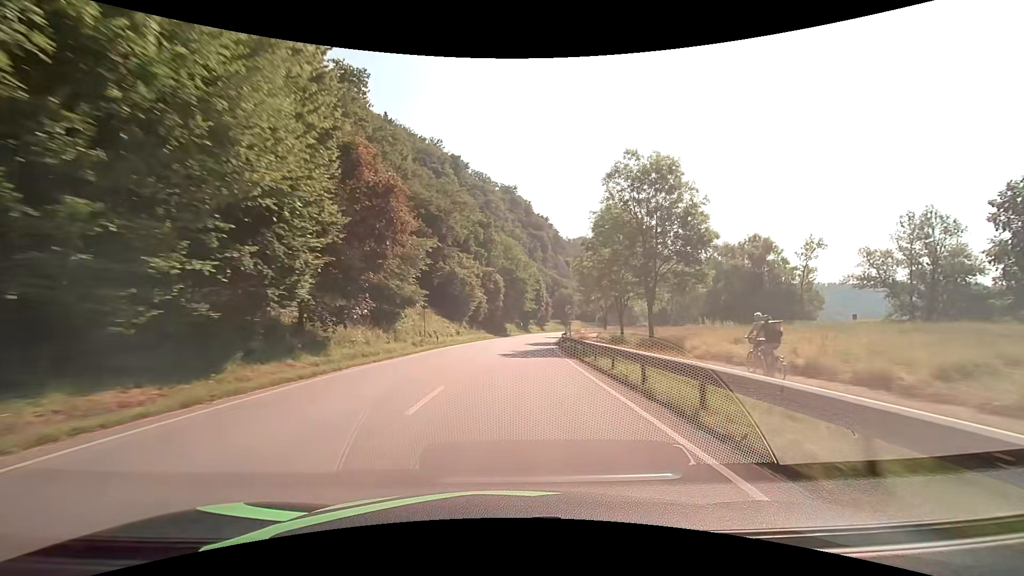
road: primary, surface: asphalt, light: Day
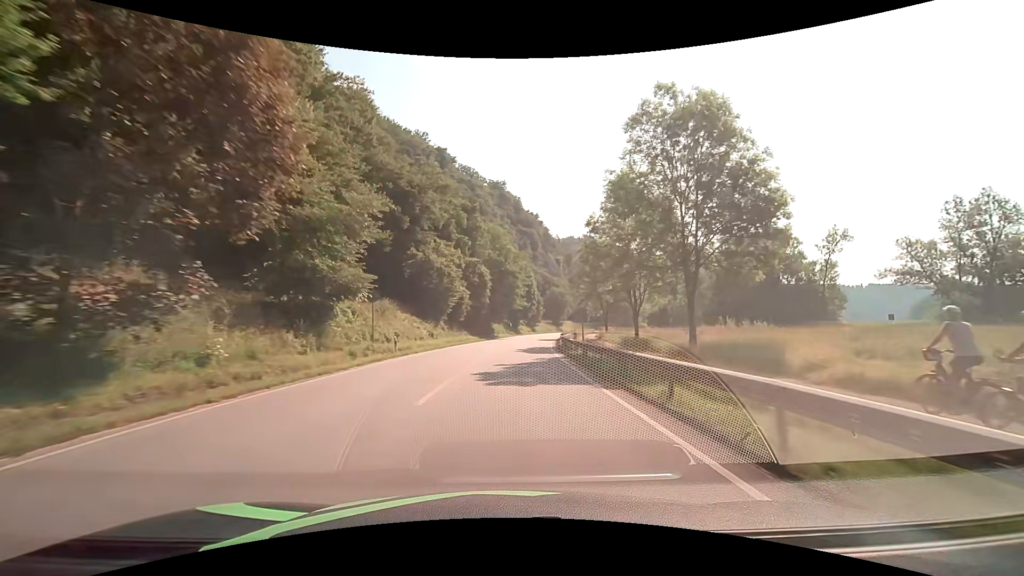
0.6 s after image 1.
(+0.2, +10.7) m; +2°
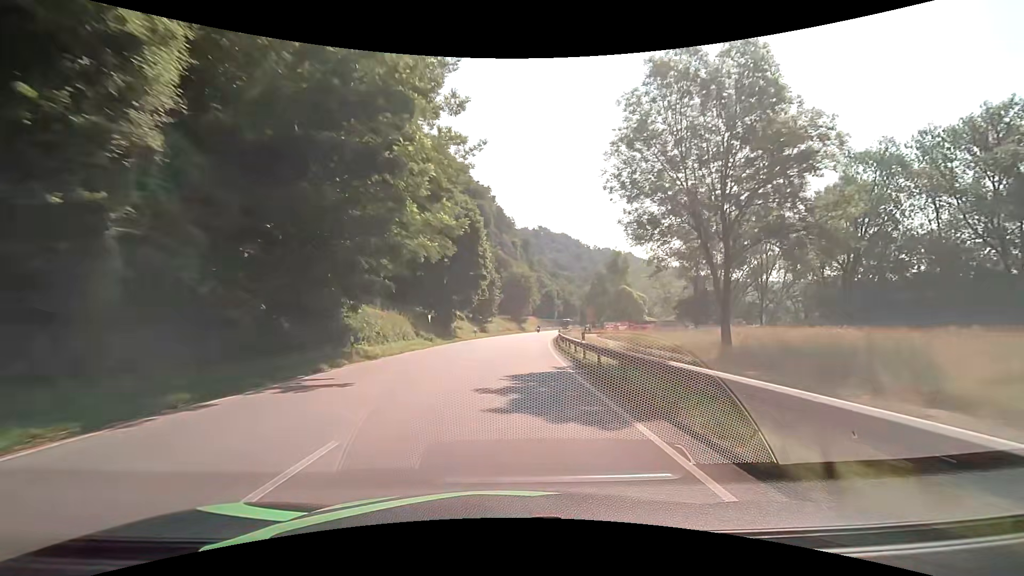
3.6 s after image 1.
(+2.7, +53.8) m; +5°
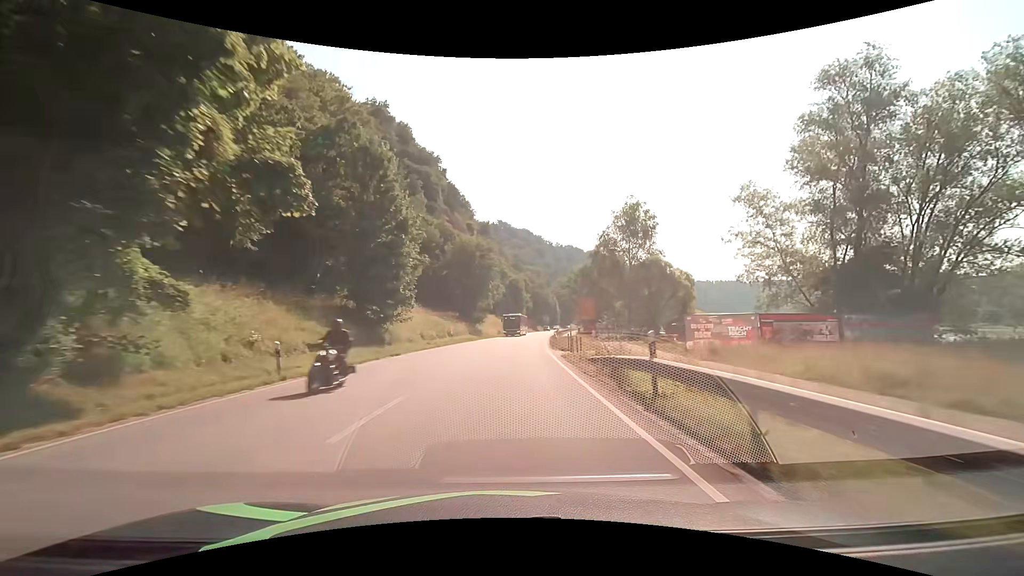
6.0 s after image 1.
(+1.8, +43.2) m; +5°
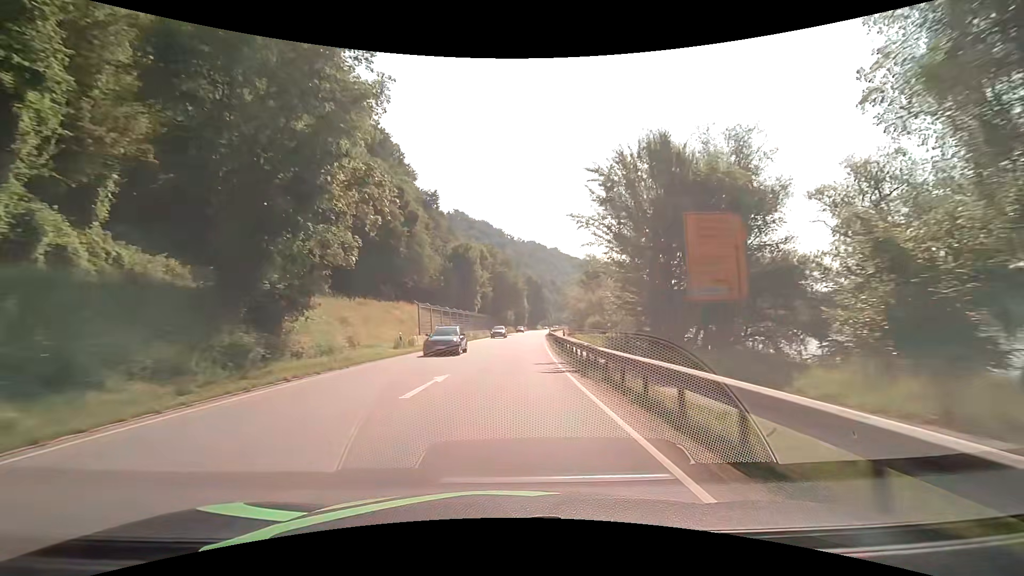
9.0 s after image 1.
(+2.2, +53.9) m; +5°
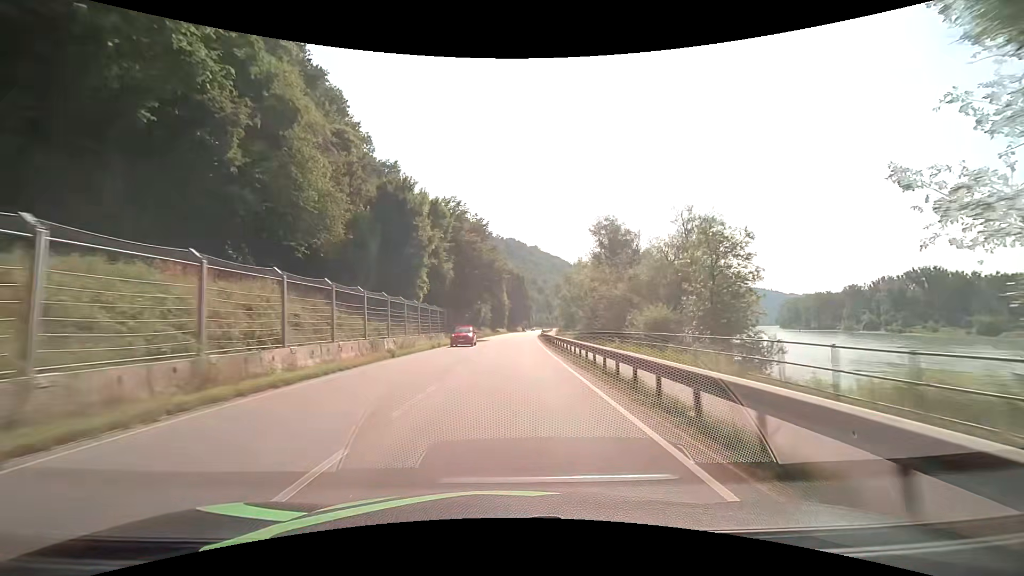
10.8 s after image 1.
(+0.7, +32.3) m; +3°
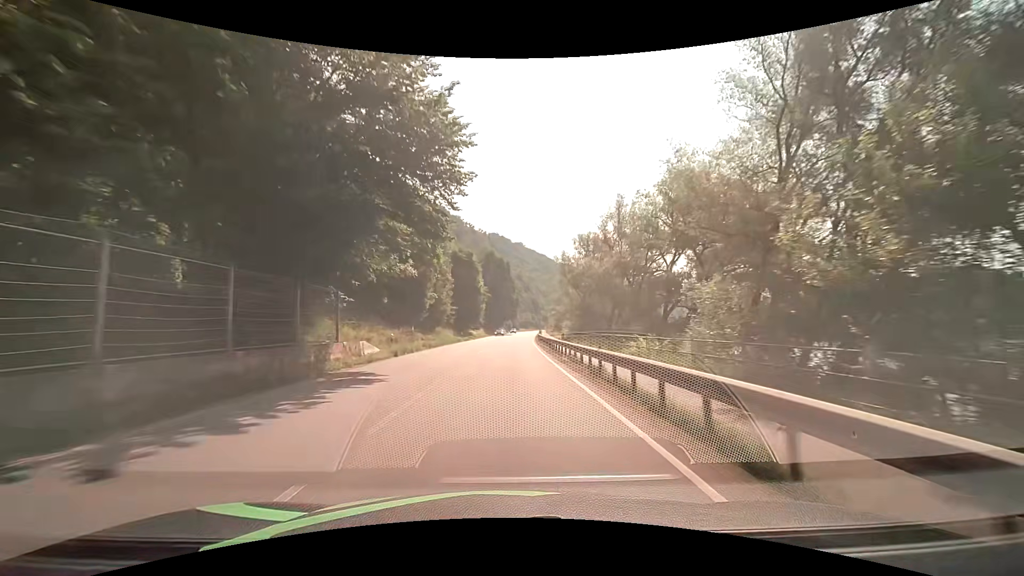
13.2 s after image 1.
(+0.9, +43.1) m; +2°
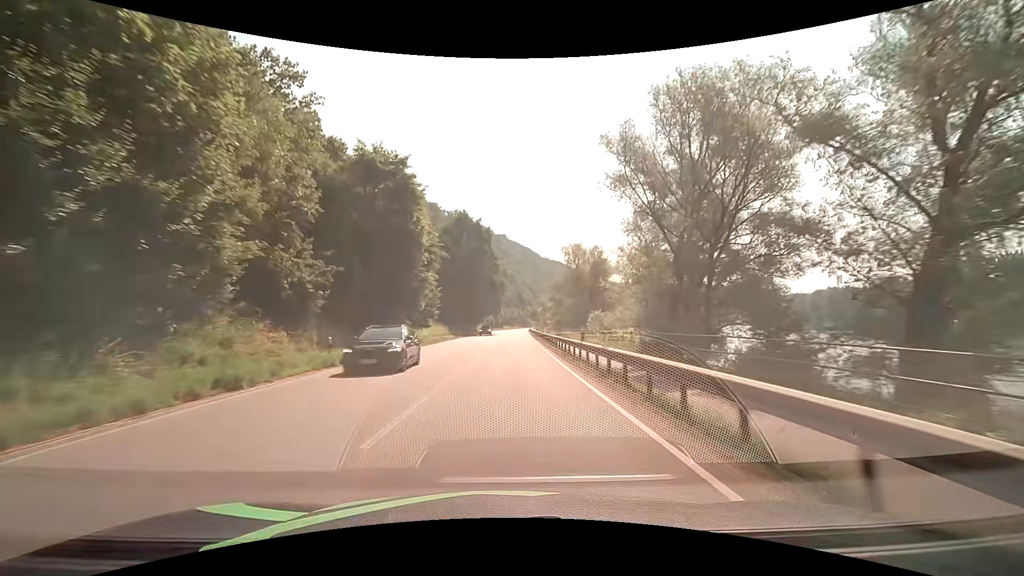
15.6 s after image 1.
(+0.5, +43.1) m; +2°
